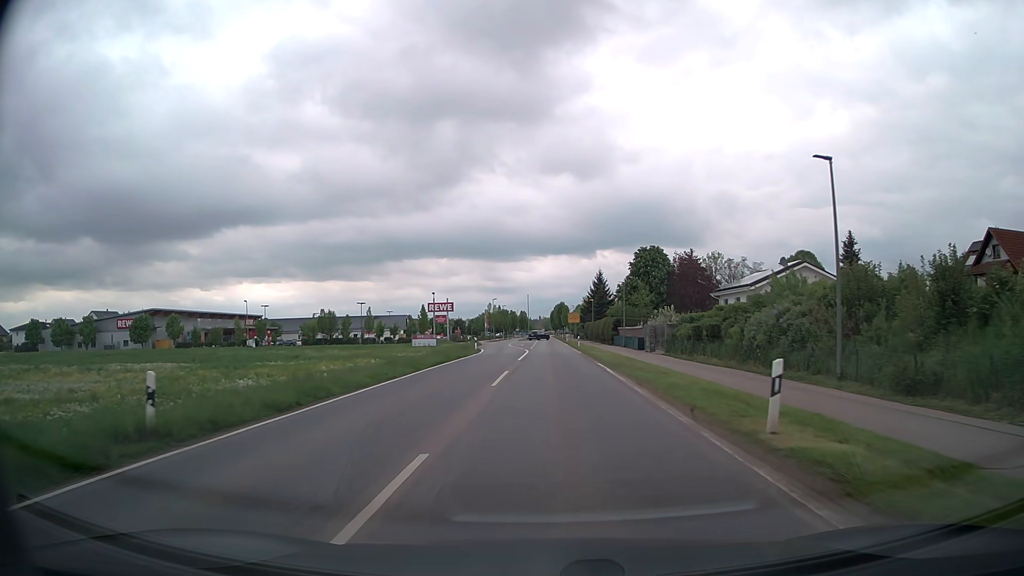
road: tertiary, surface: asphalt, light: Day
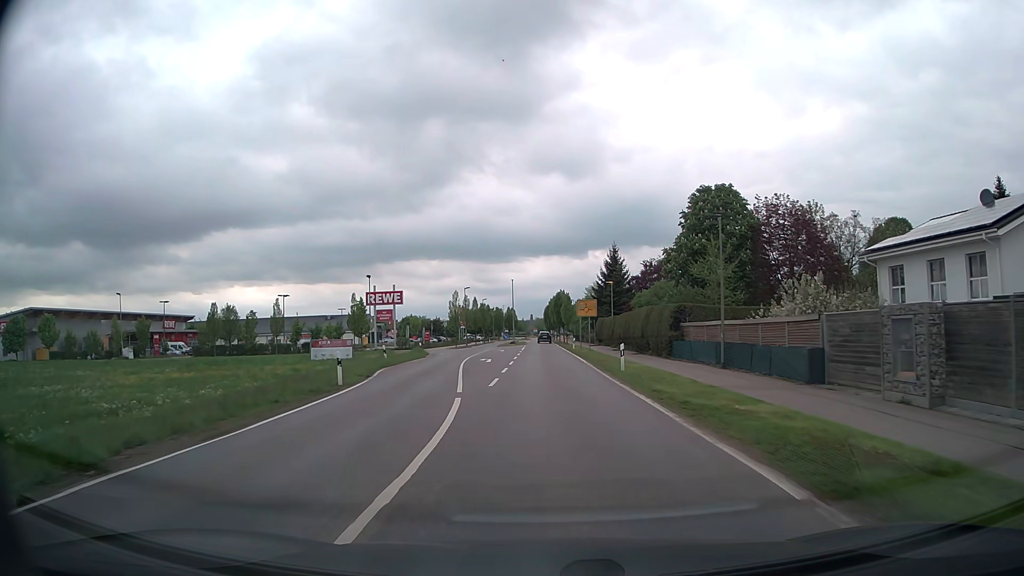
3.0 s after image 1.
(+0.3, +37.9) m; +1°
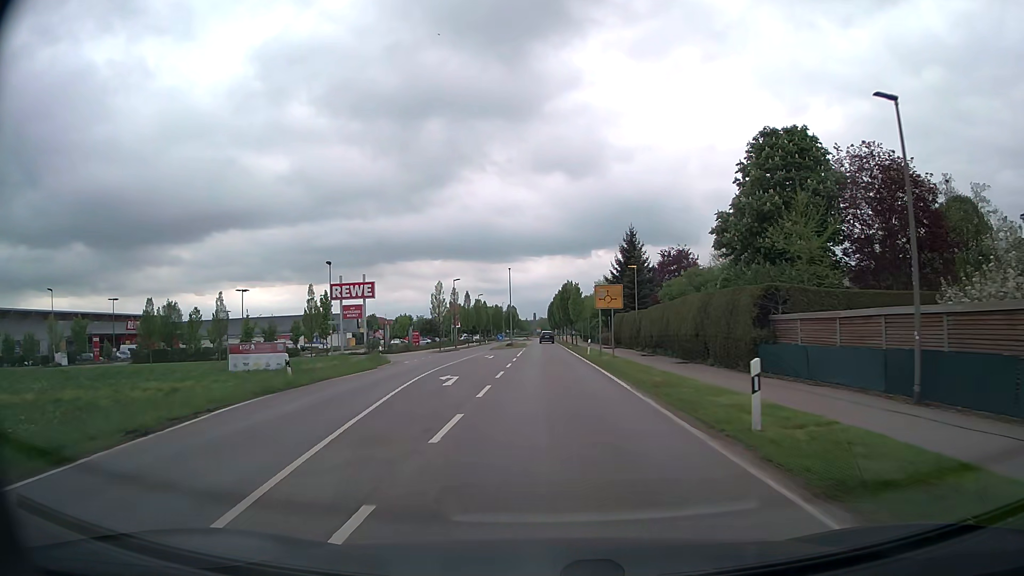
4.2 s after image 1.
(0.0, +15.2) m; 0°
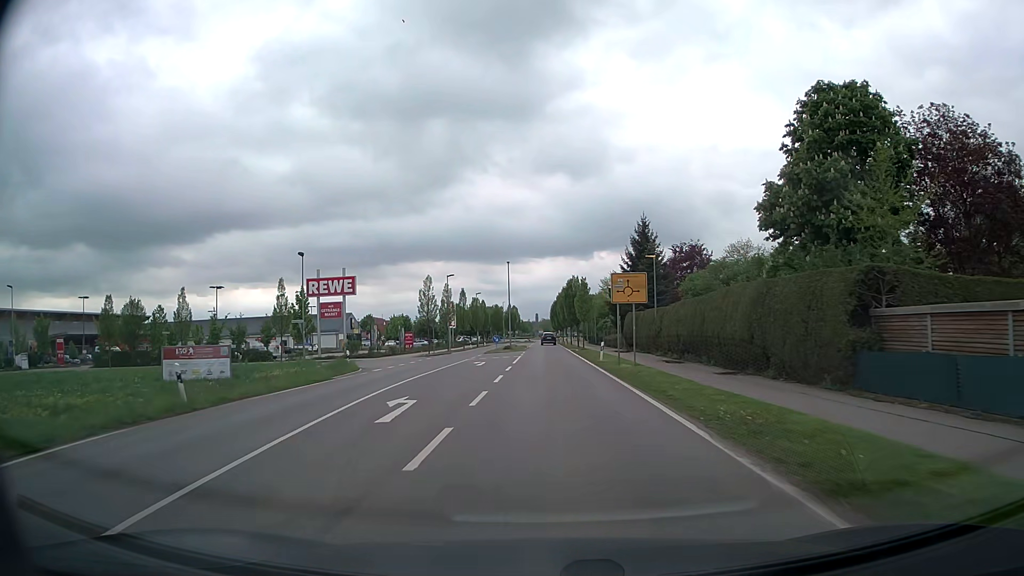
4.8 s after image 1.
(0.0, +7.7) m; 0°
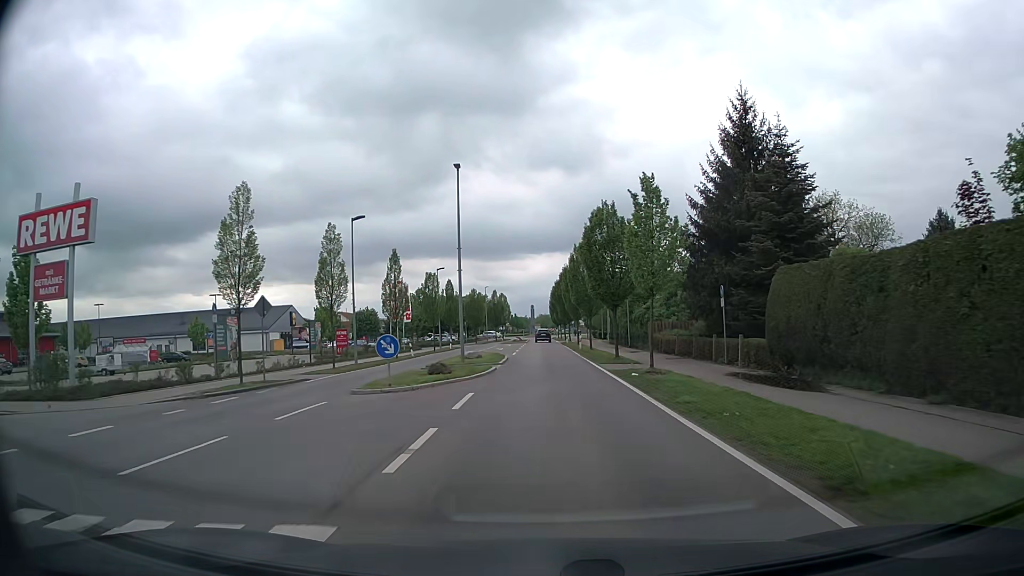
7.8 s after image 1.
(0.0, +36.7) m; 0°
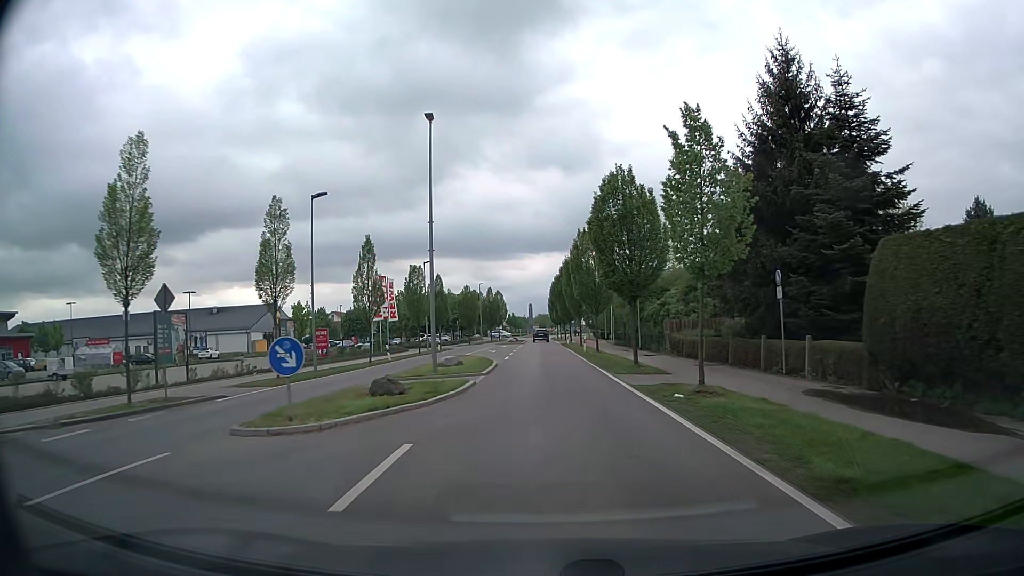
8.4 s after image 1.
(0.0, +6.7) m; 0°
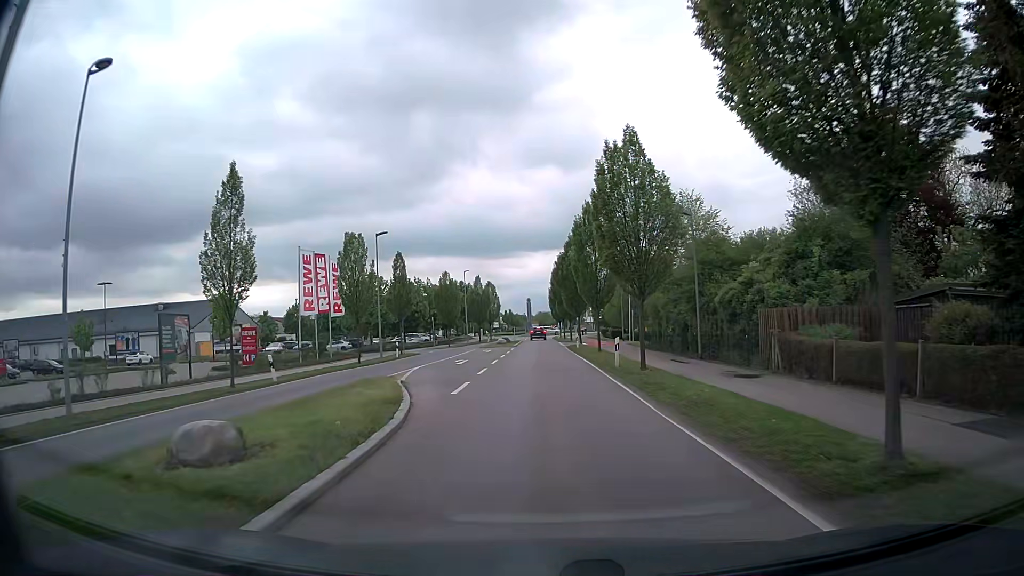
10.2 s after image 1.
(0.0, +17.8) m; 0°
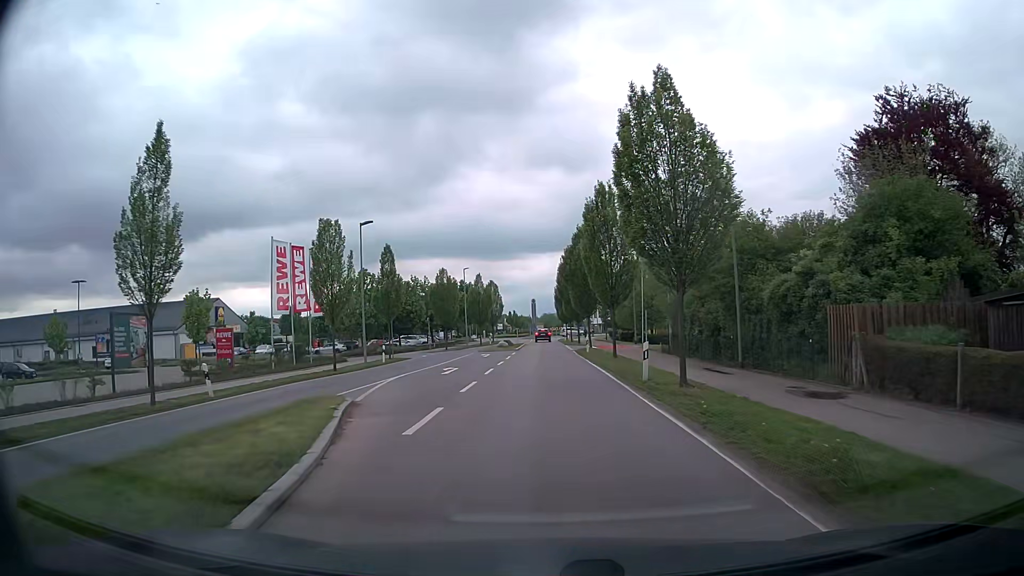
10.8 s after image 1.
(-0.1, +5.2) m; 0°
